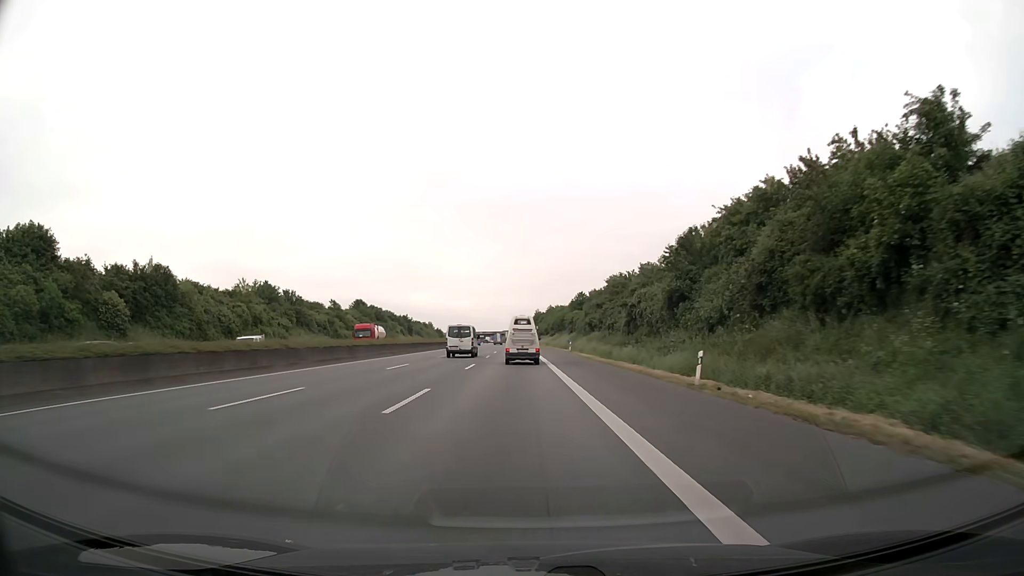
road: motorway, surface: asphalt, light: Day
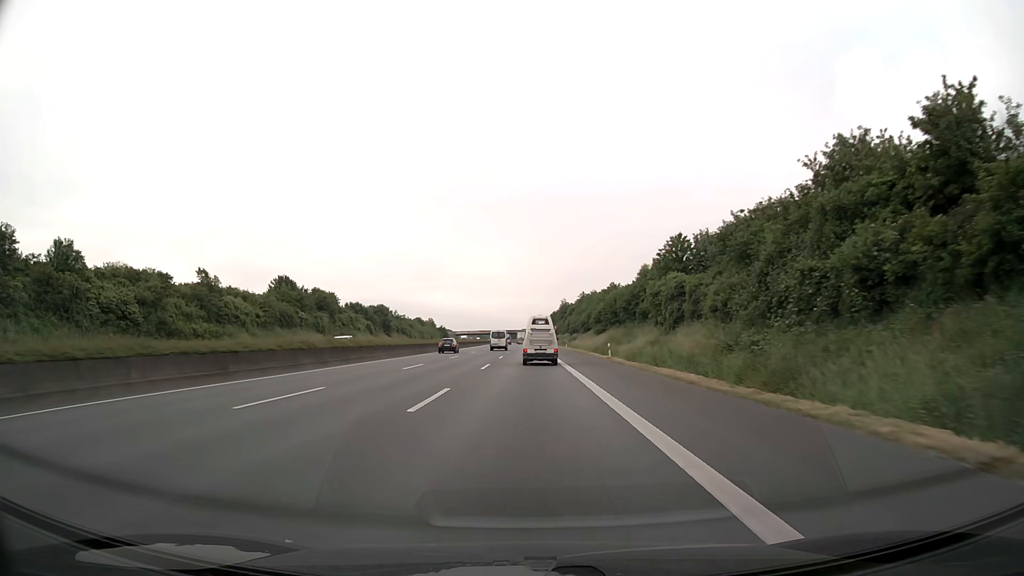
(-1.1, +71.8) m; -2°
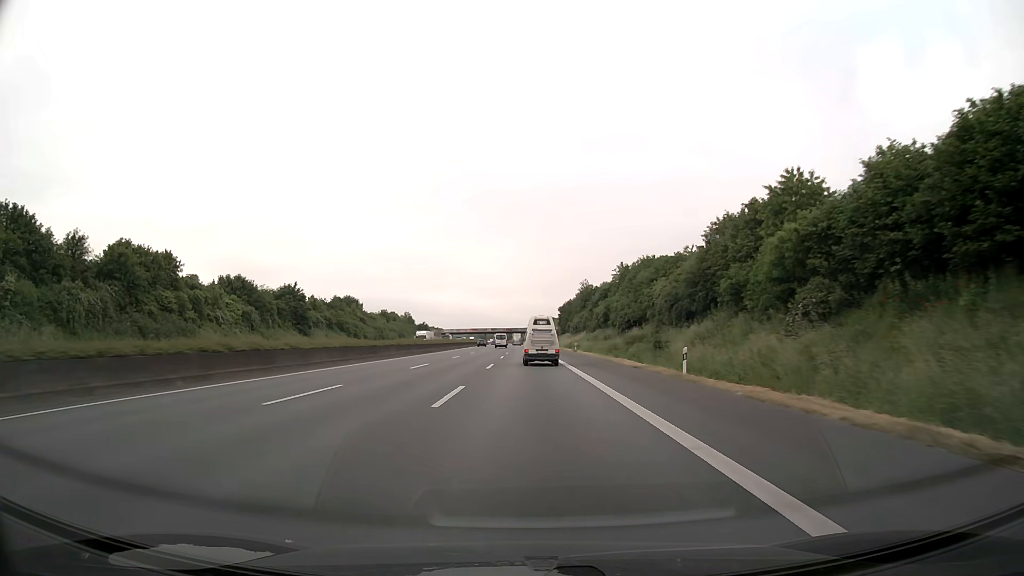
(-0.2, +71.1) m; 0°
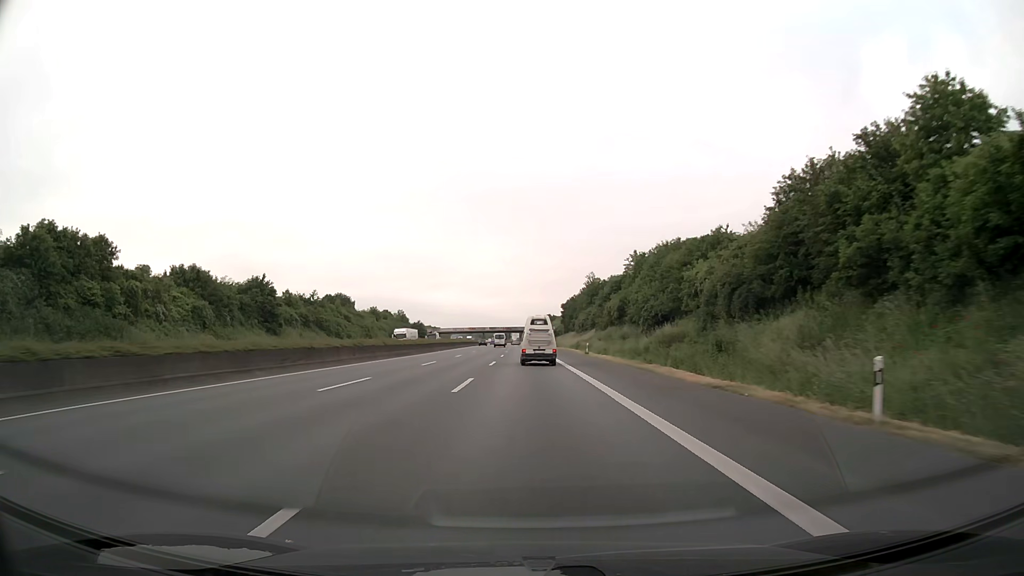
(0.0, +14.1) m; 0°
(0, +10) (0, +20) (0, +30) (0, +40) (0, +50) (0, +60) (0, +70) (0, +80) (0, +90) (-1, +100) m
